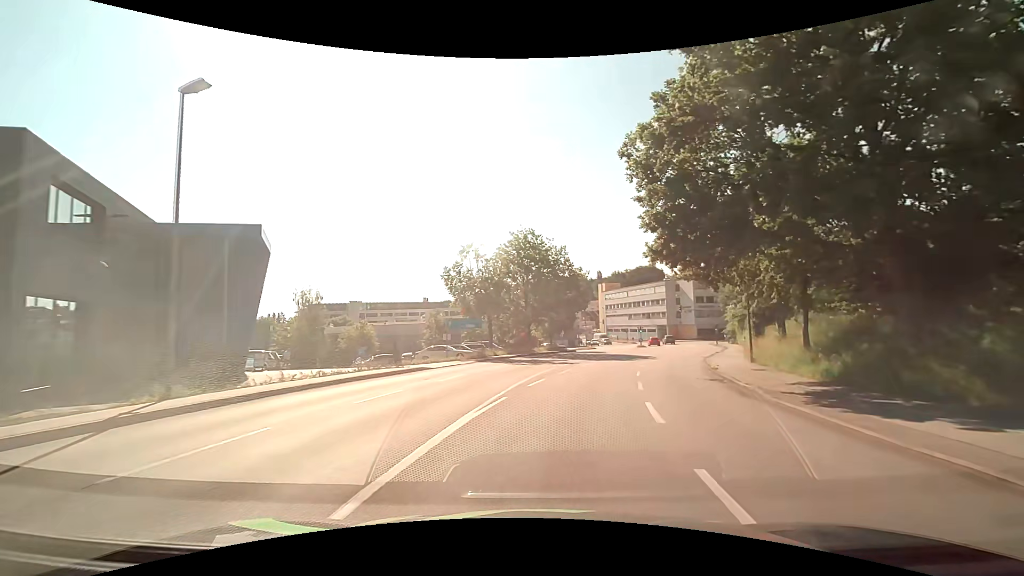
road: tertiary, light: Day
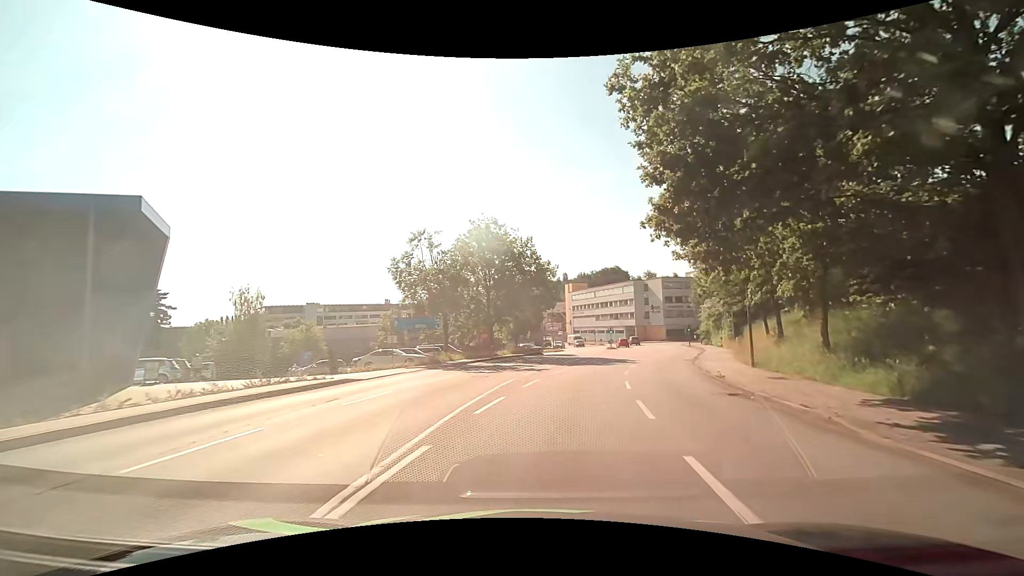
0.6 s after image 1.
(+0.2, +5.4) m; +4°
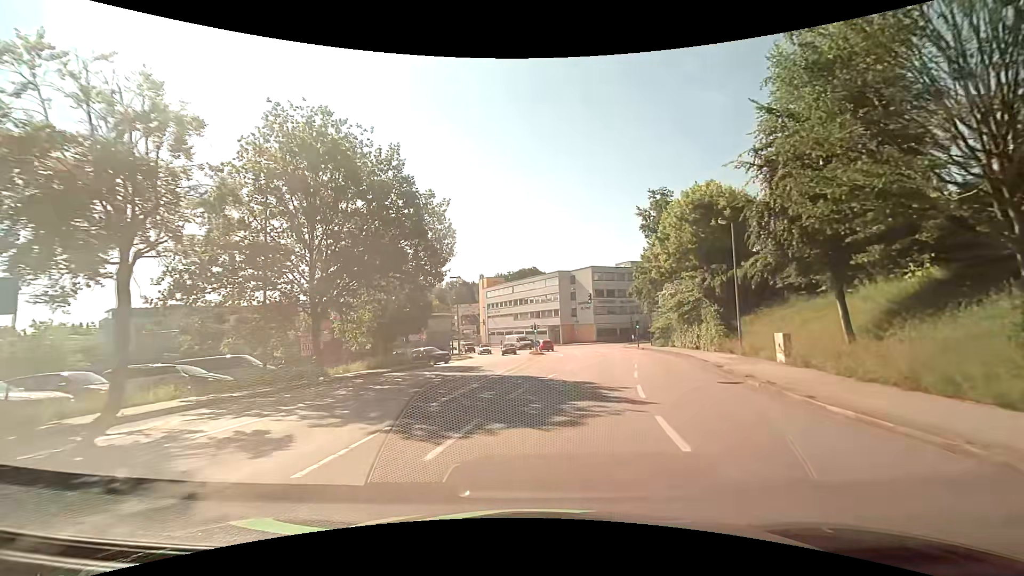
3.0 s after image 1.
(+1.9, +21.4) m; +9°
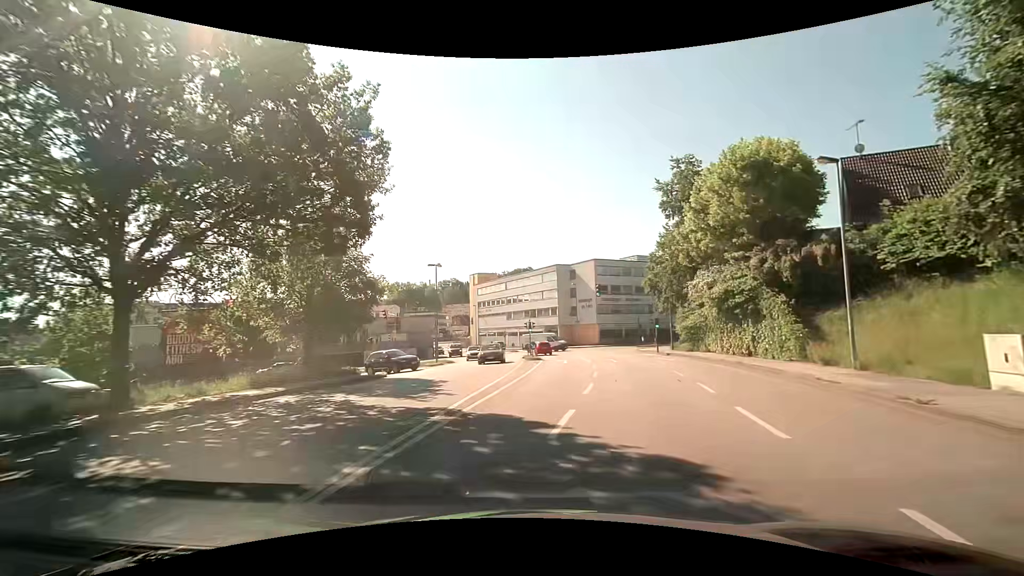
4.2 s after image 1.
(0.0, +10.7) m; 0°
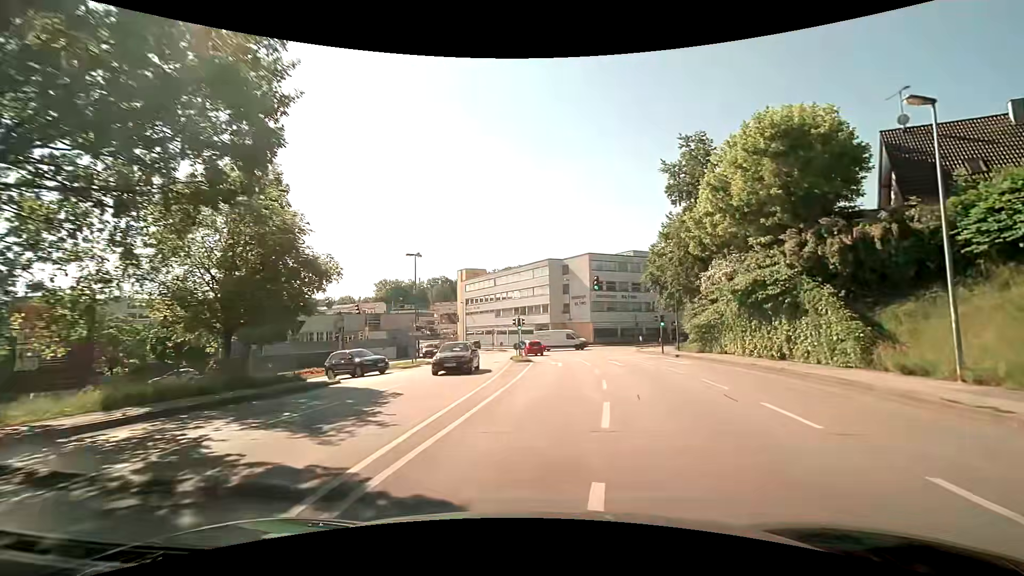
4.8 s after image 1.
(0.0, +5.2) m; +1°
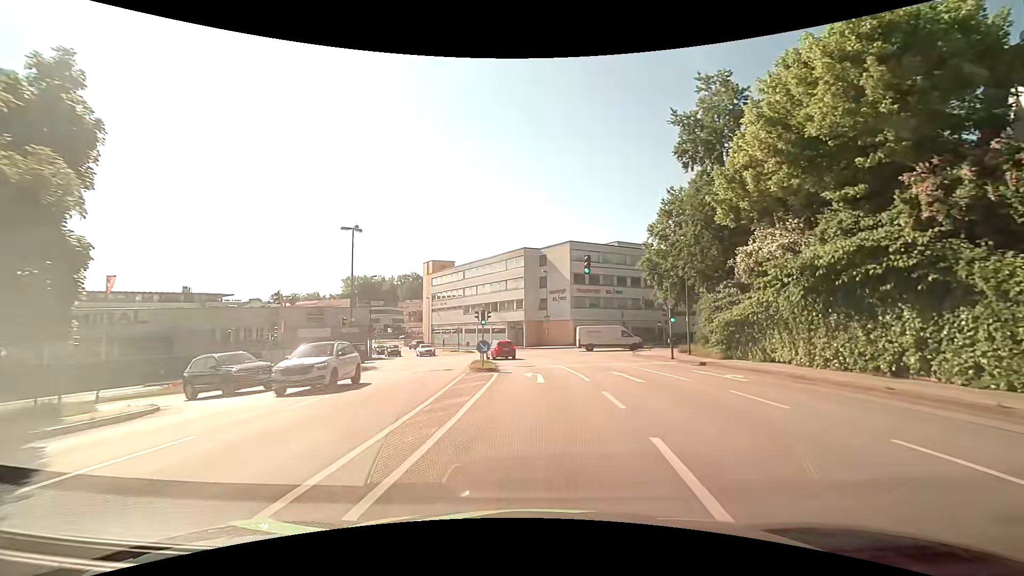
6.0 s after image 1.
(+0.3, +9.9) m; +3°
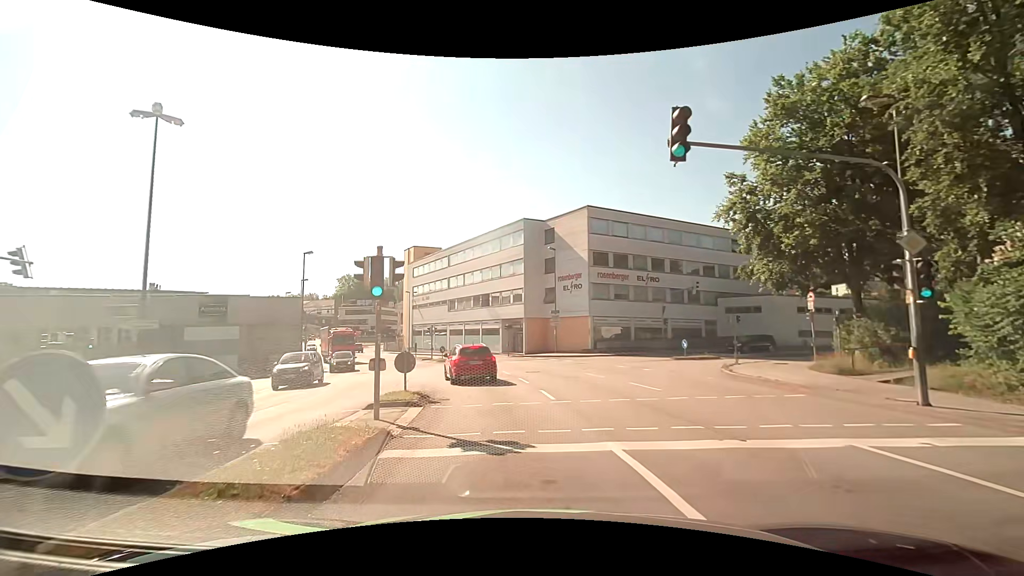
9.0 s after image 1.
(+0.4, +18.9) m; -1°
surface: asphalt
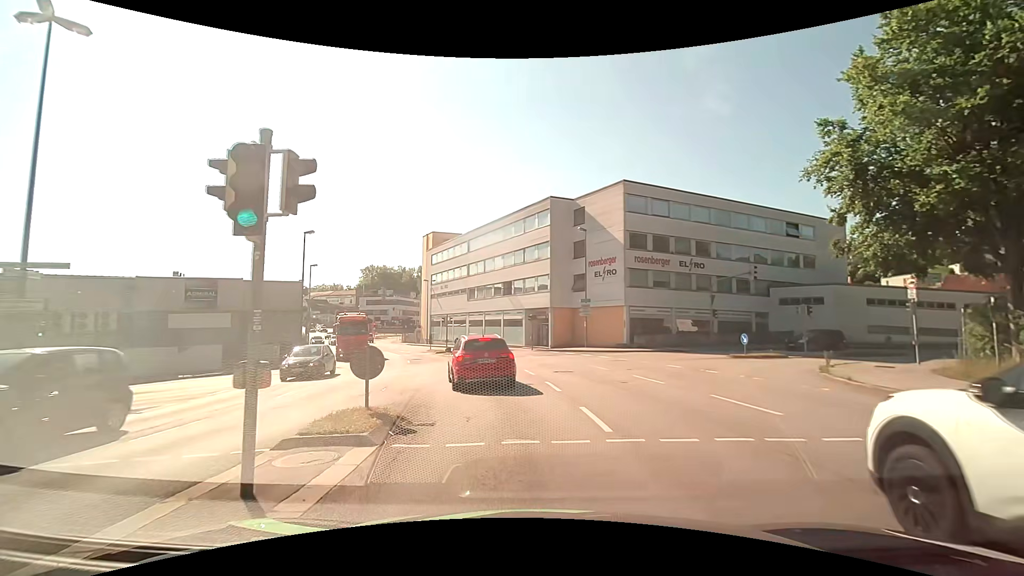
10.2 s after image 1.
(-0.1, +5.3) m; -3°
